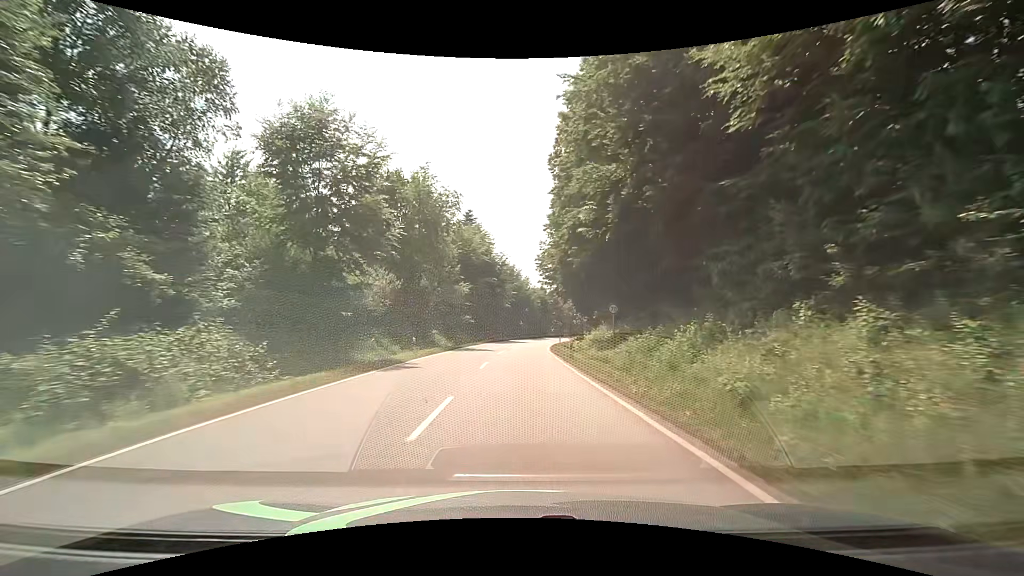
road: secondary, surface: asphalt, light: Day
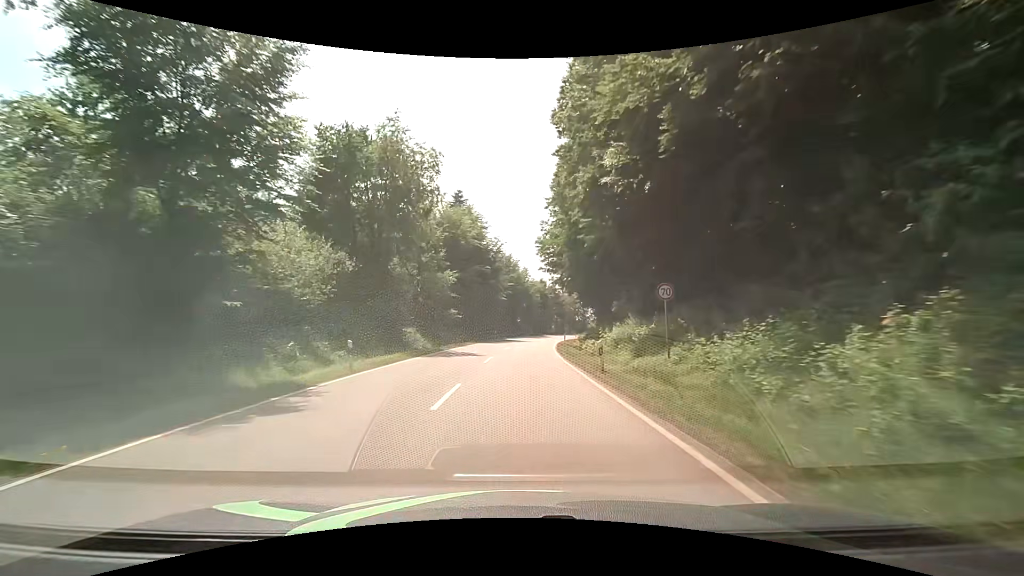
(-0.1, +9.8) m; 0°
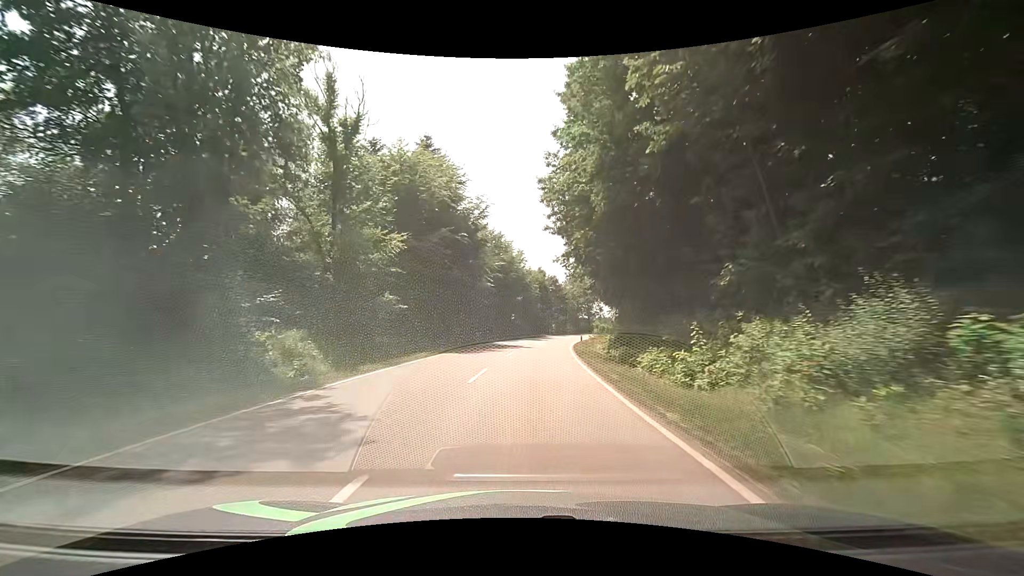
(-0.1, +19.7) m; 0°
